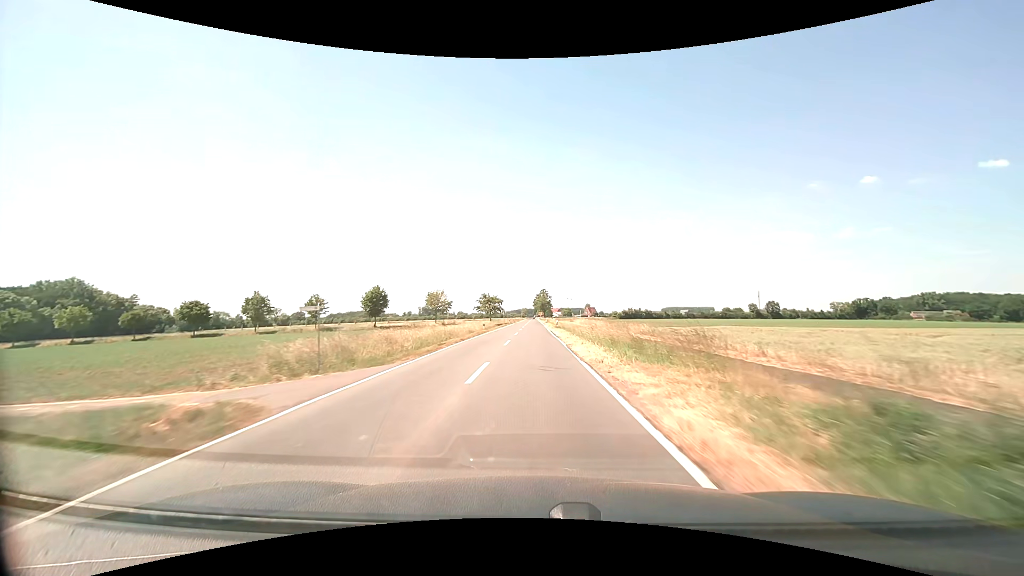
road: secondary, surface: asphalt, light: Day
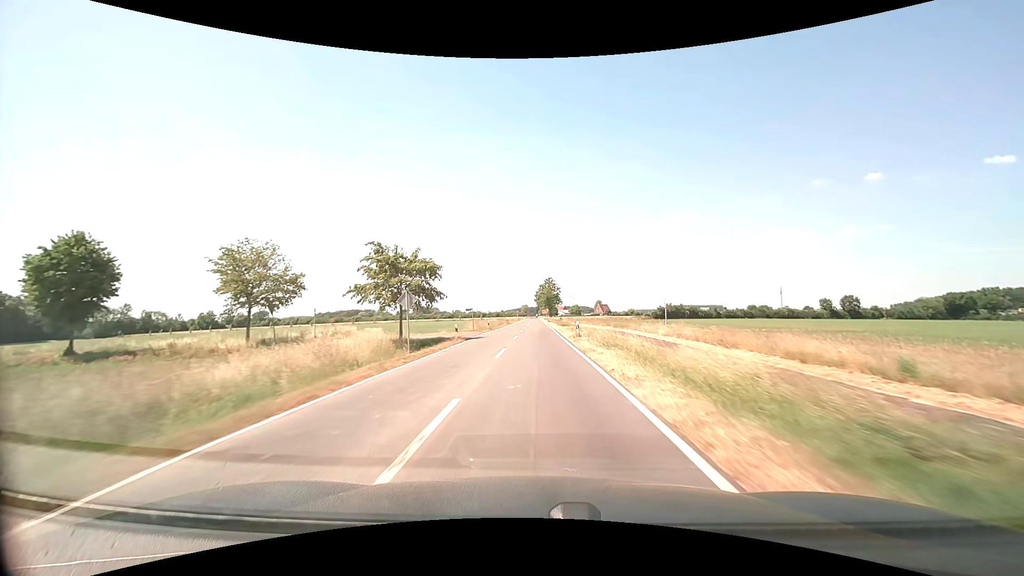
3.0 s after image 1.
(-0.1, +67.0) m; 0°
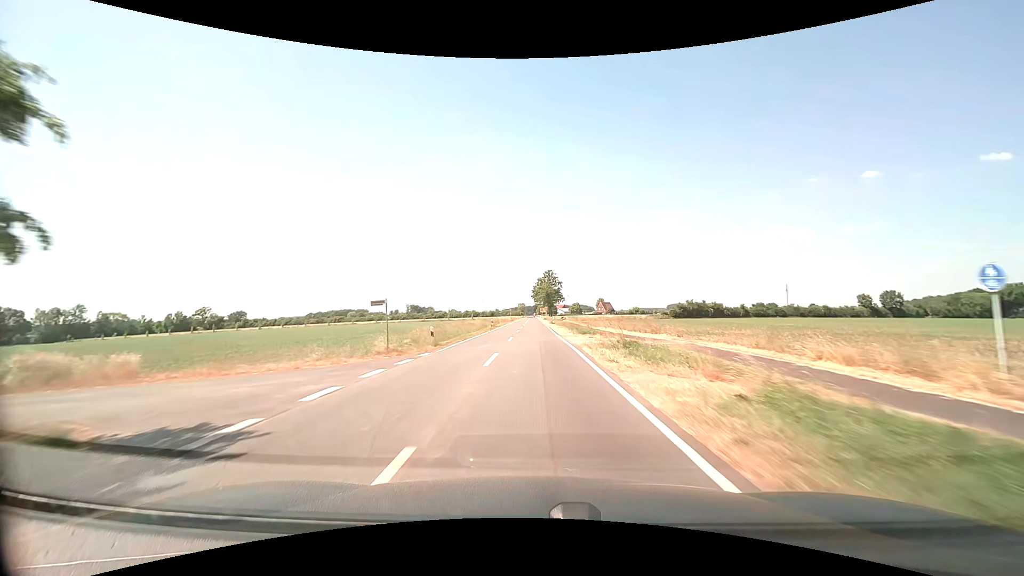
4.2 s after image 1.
(+0.1, +27.0) m; 0°
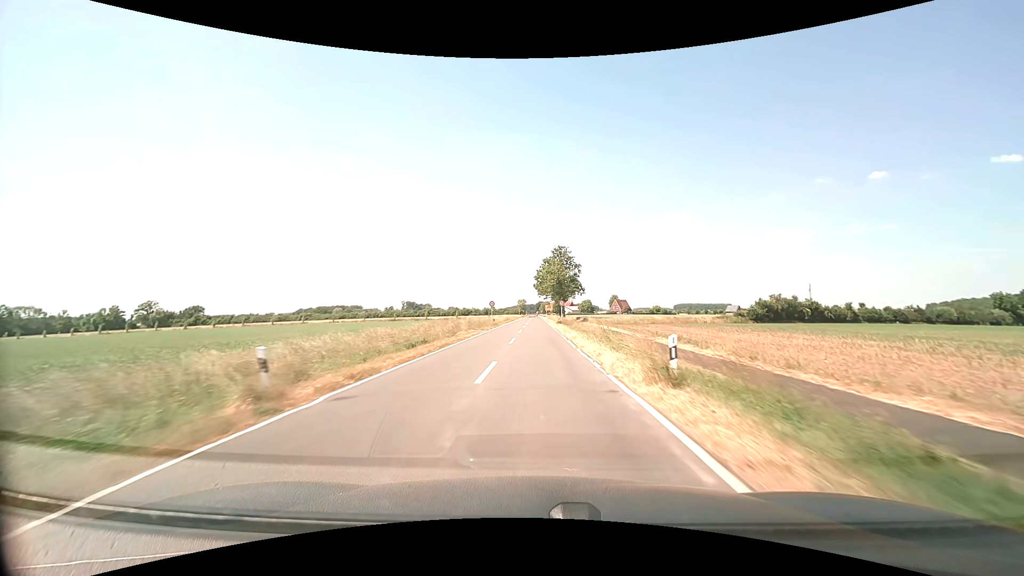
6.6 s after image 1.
(-0.2, +51.4) m; 0°
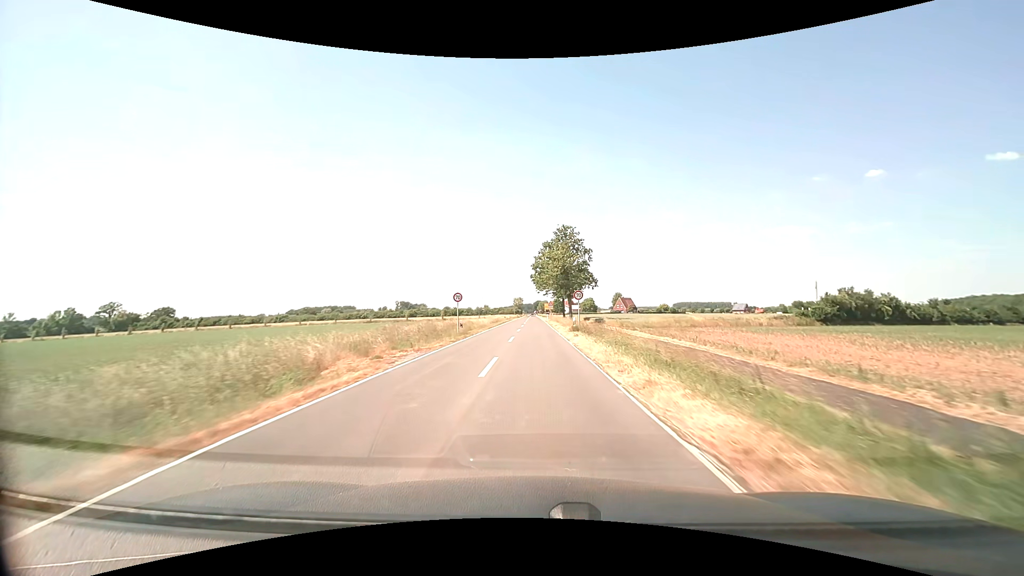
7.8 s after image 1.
(+0.1, +23.1) m; 0°
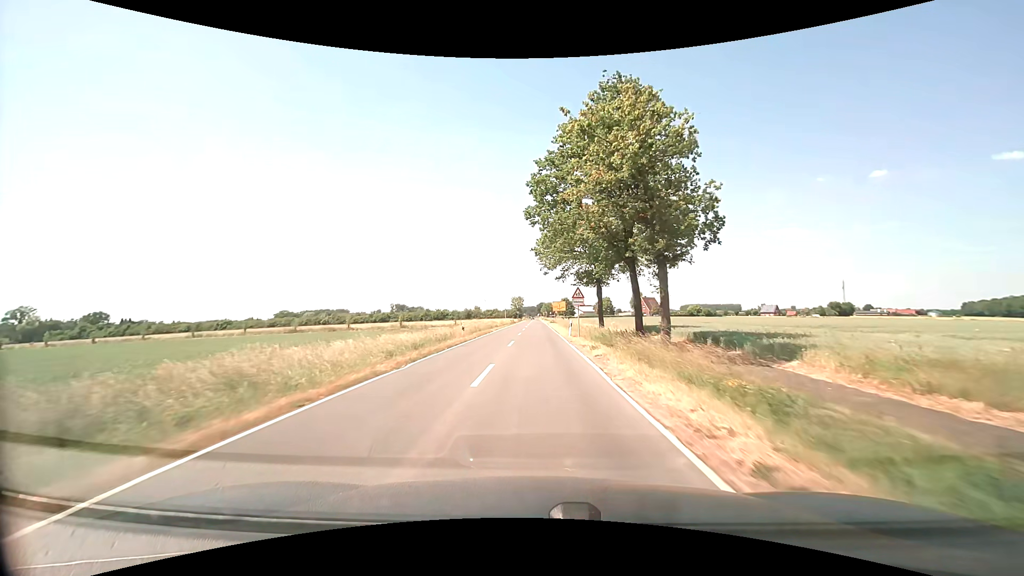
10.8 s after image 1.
(0.0, +48.9) m; 0°
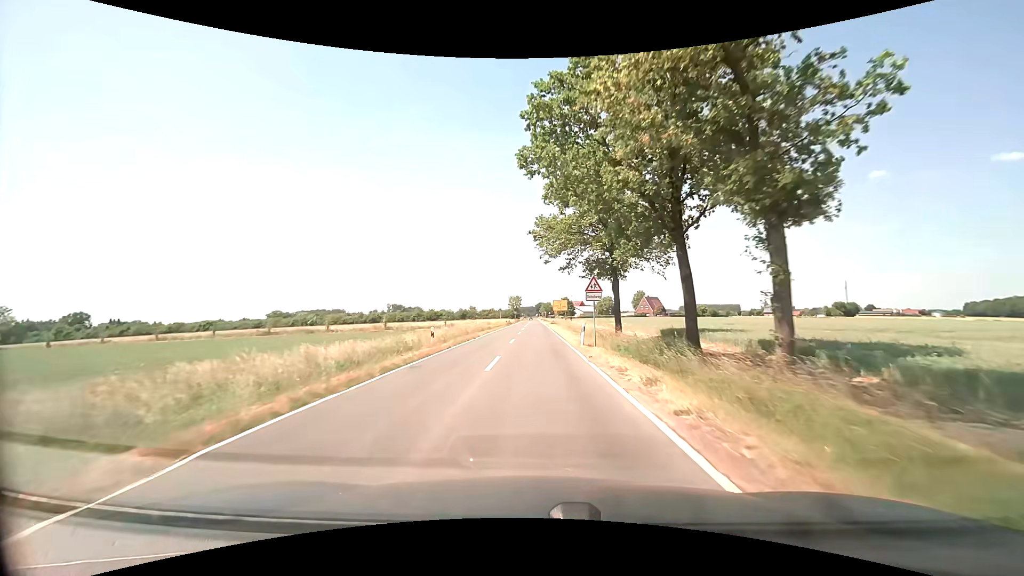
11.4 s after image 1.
(0.0, +9.4) m; 0°
